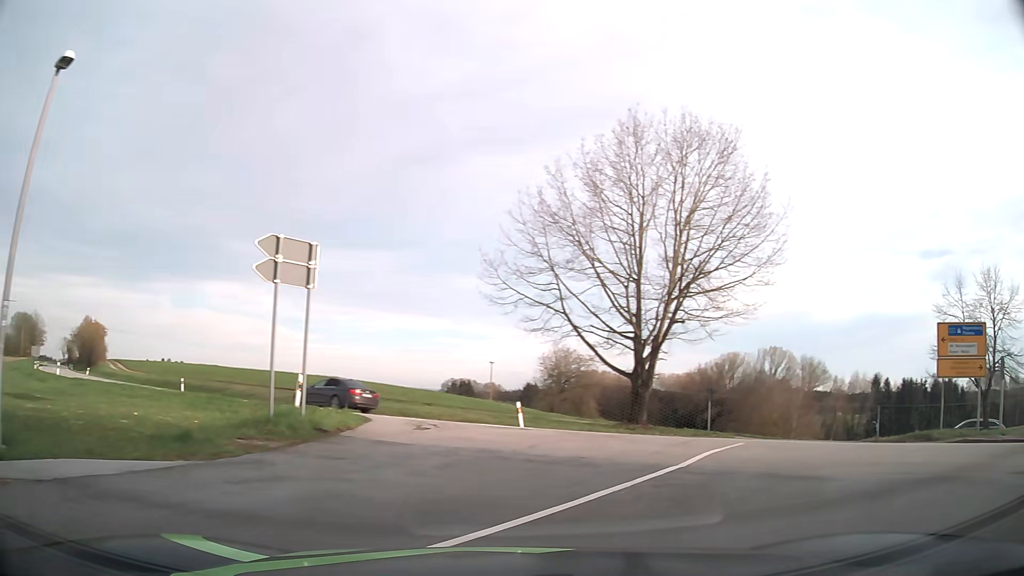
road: secondary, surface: asphalt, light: Day
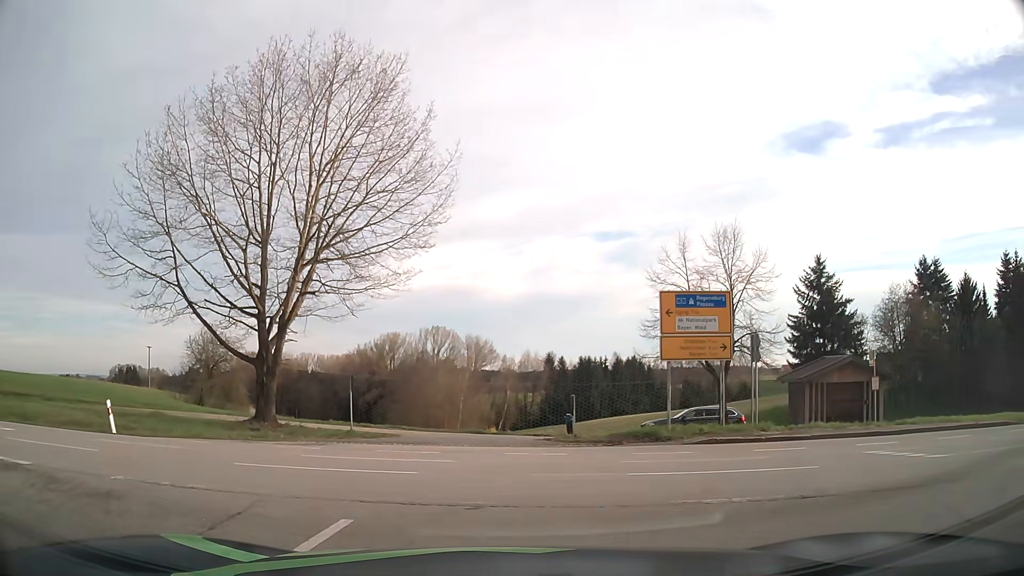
(+1.8, +6.2) m; +28°
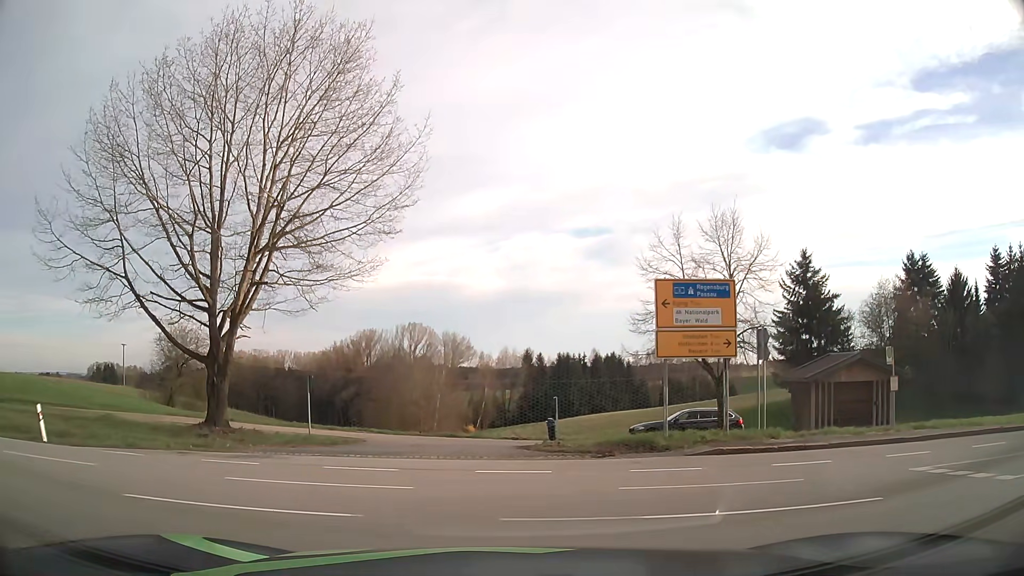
(+0.1, +2.6) m; +2°
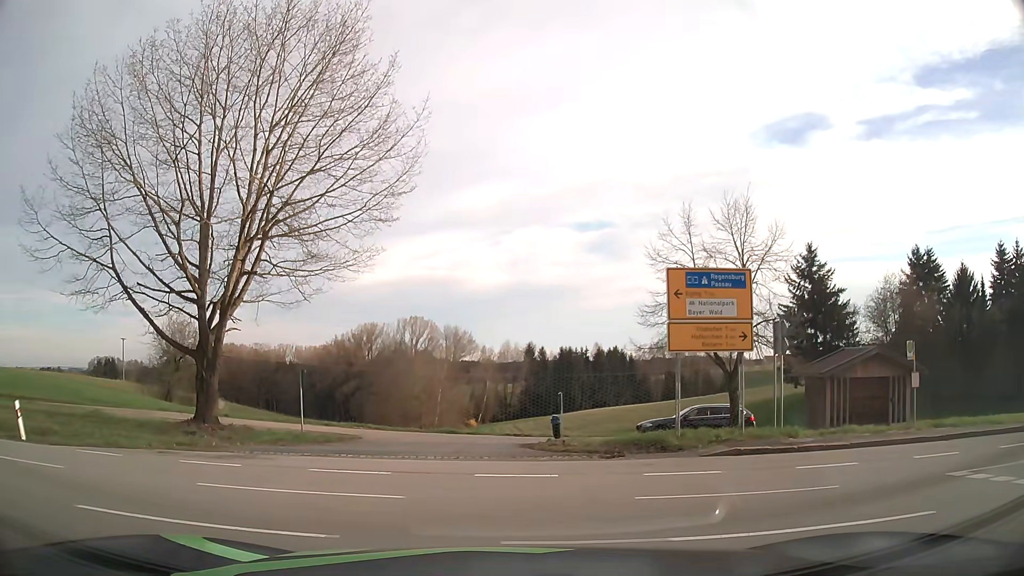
(0.0, +1.1) m; 0°
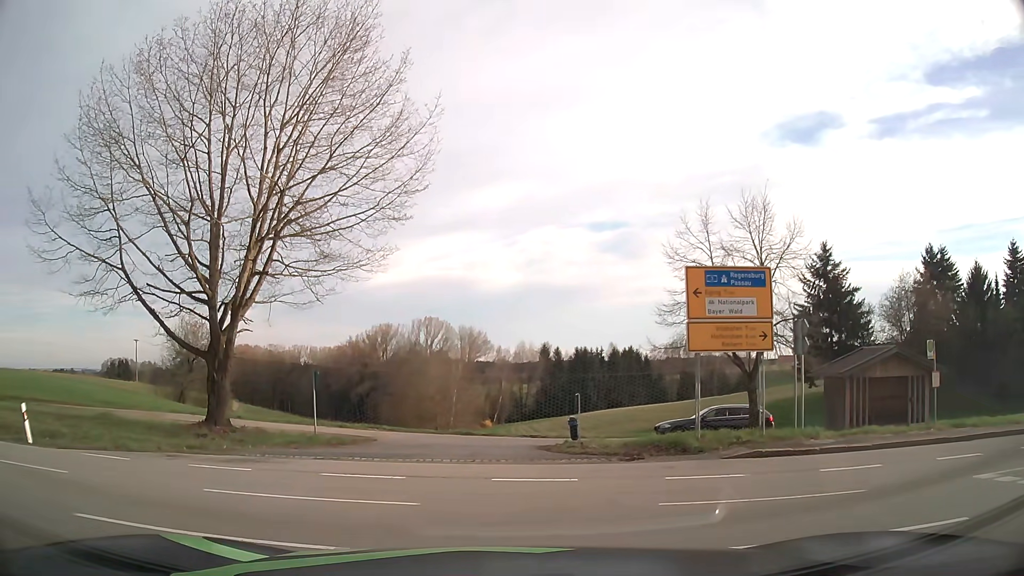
(0.0, +0.5) m; 0°
